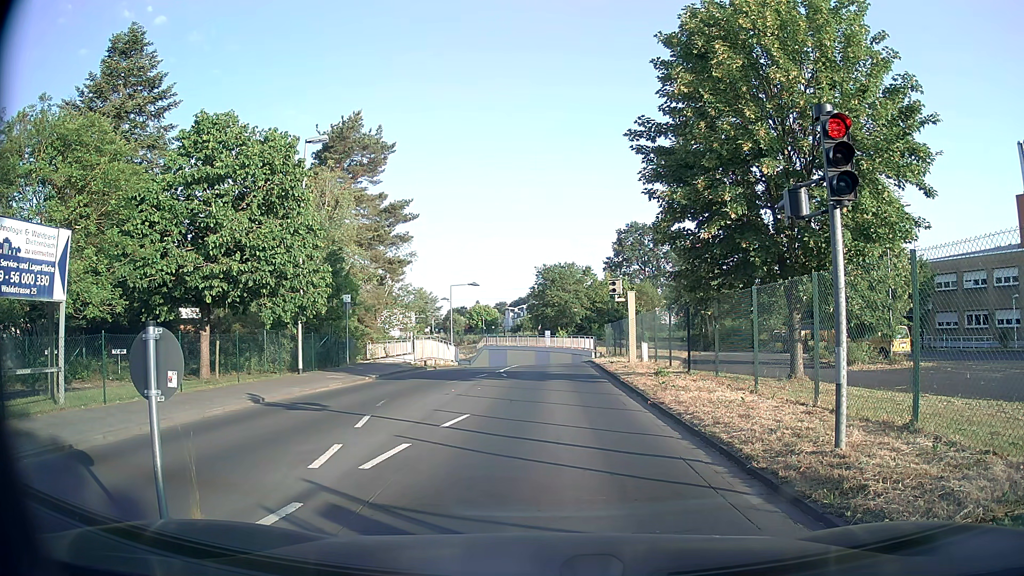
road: unclassified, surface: asphalt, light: Day
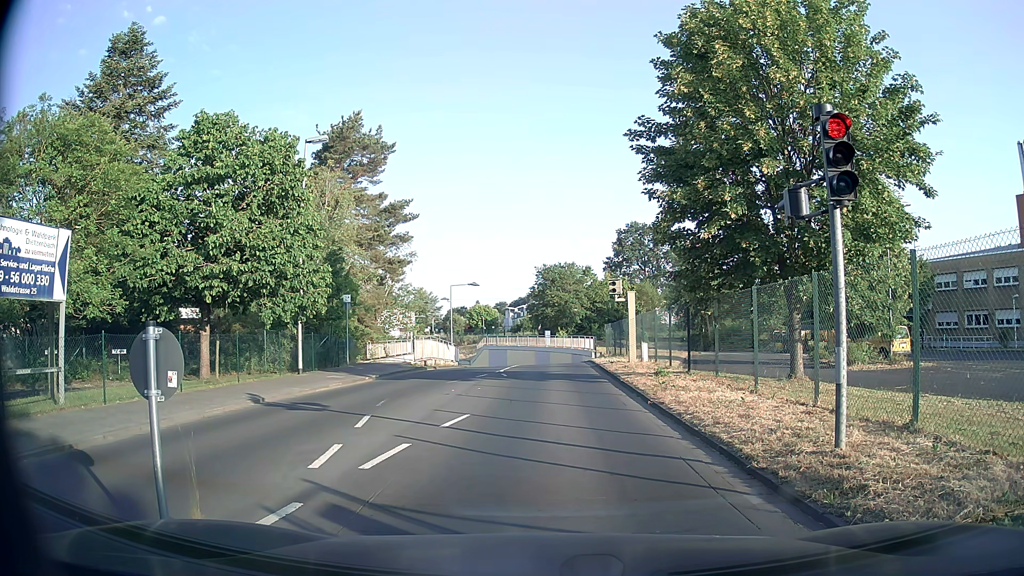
(0.0, 0.0) m; 0°
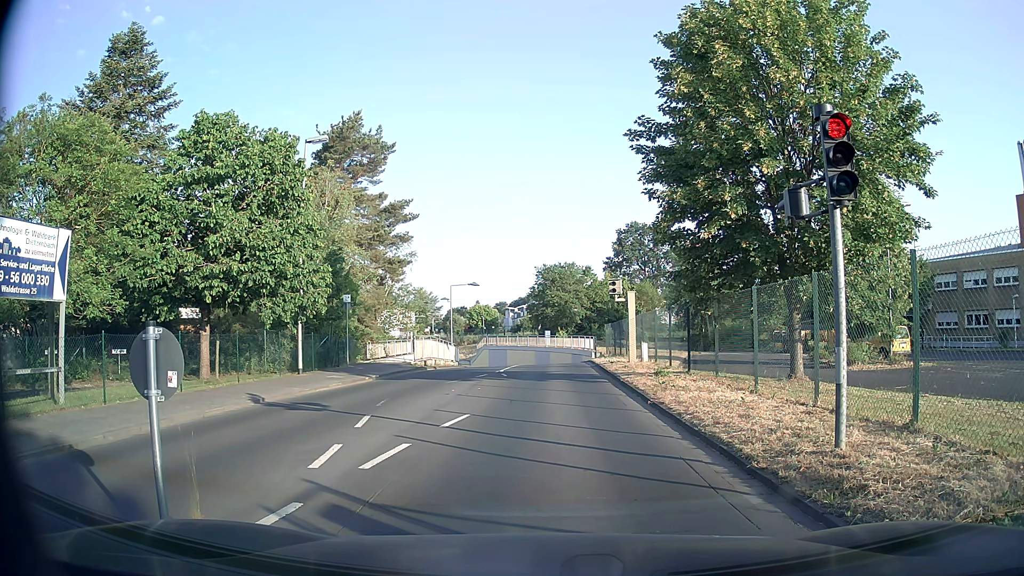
(0.0, 0.0) m; 0°
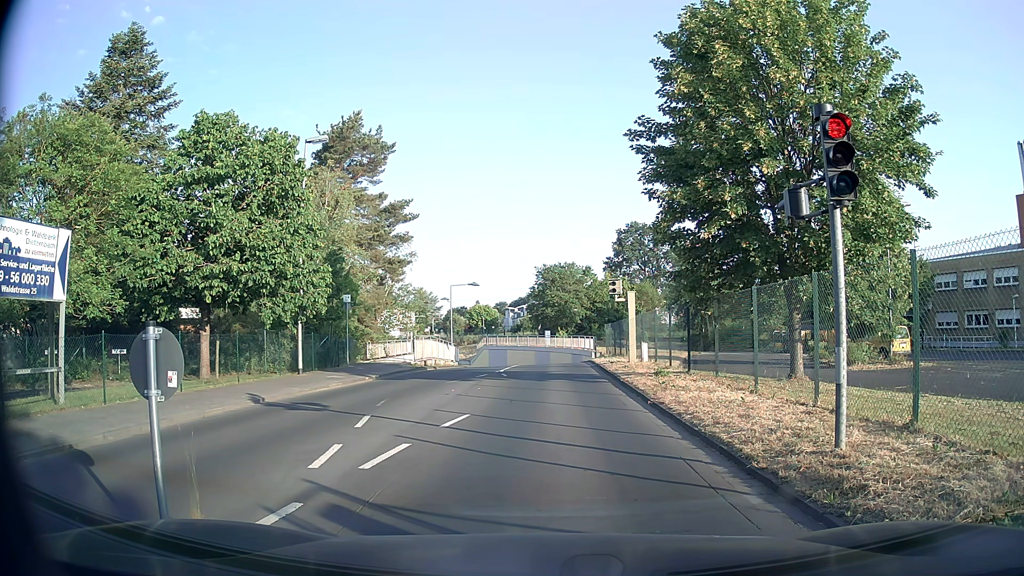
(0.0, 0.0) m; 0°
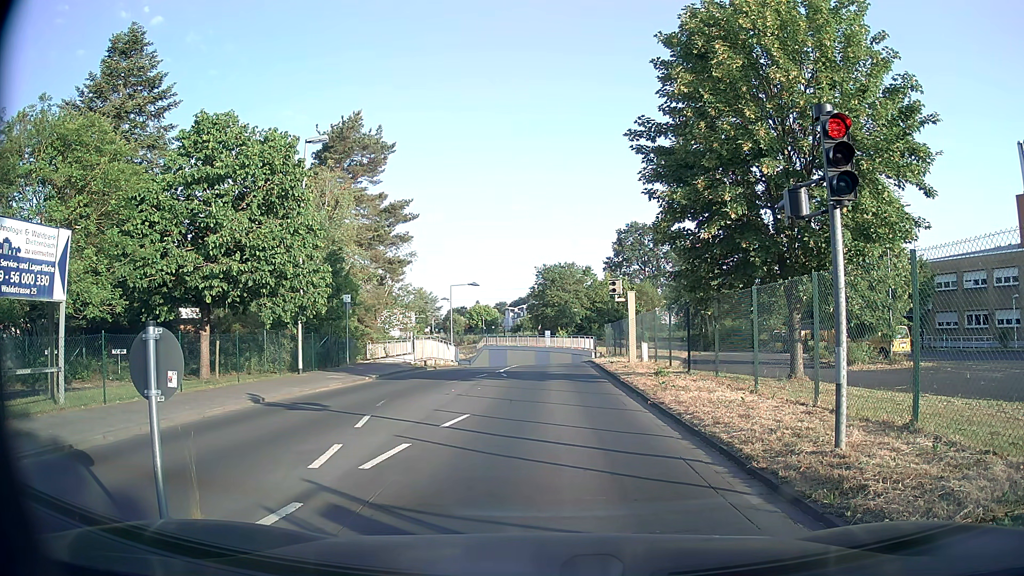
(0.0, 0.0) m; 0°
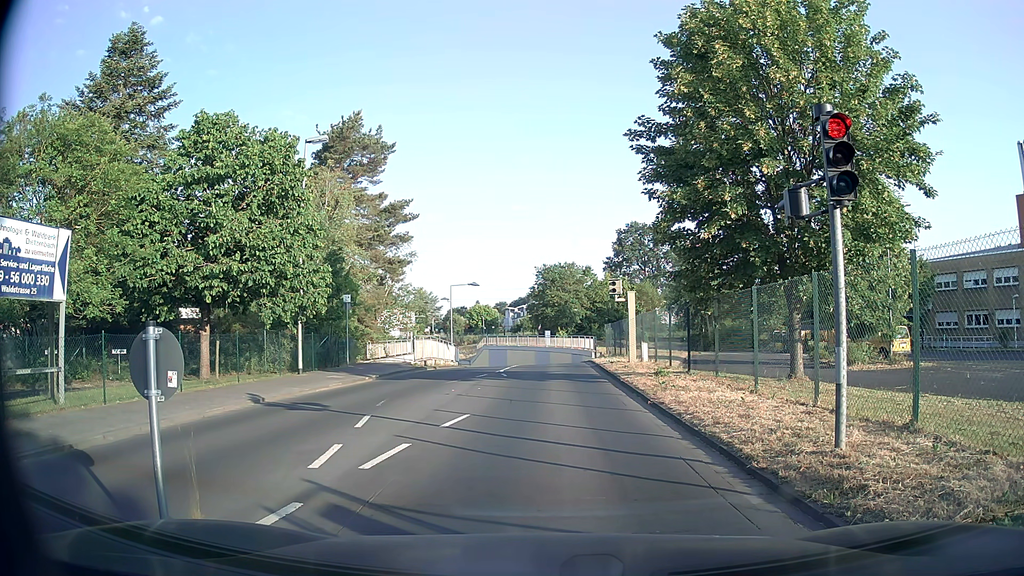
(0.0, 0.0) m; 0°
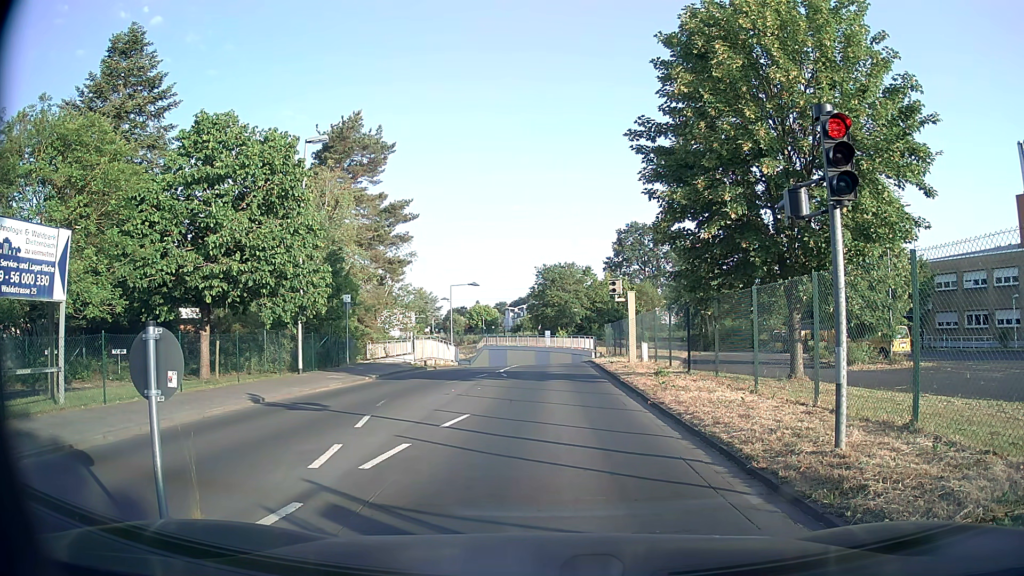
(0.0, 0.0) m; 0°
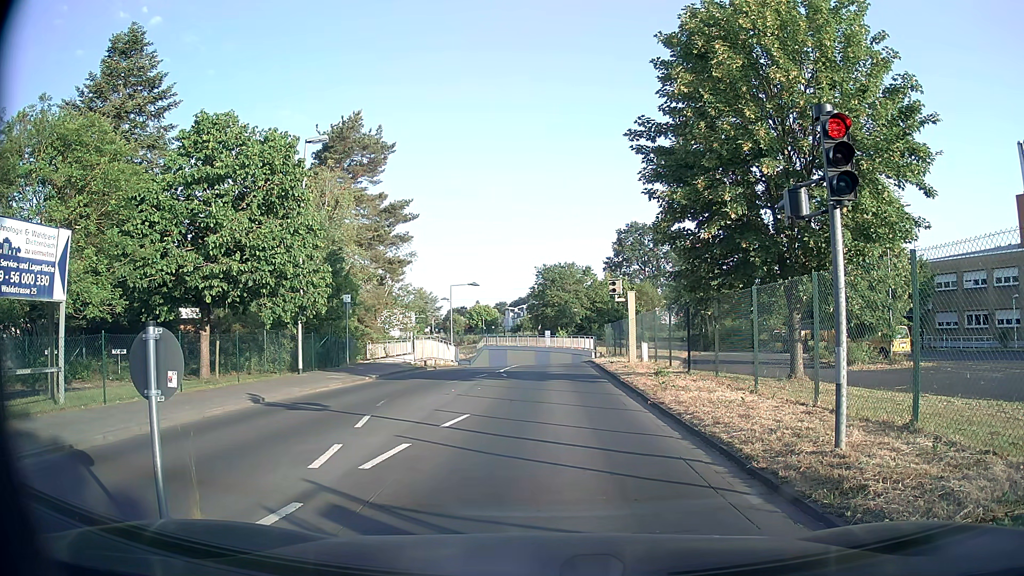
(0.0, 0.0) m; 0°
(0, +10) (0, +20) (+1, +30) (+1, +40) (+1, +50) (-1, +60) (-5, +69) (-11, +77) (-18, +83) (-26, +90) m
